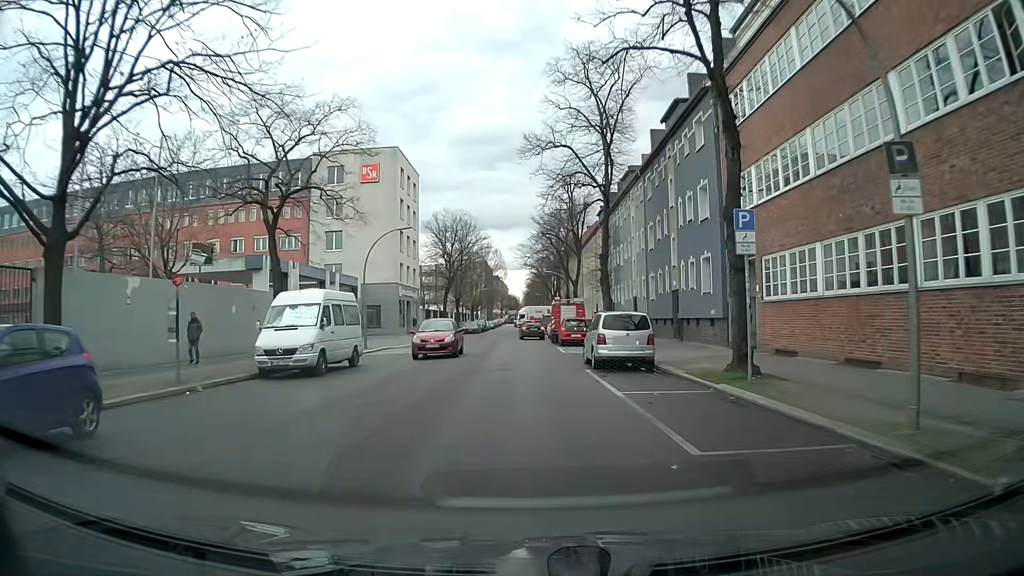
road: residential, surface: asphalt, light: Day
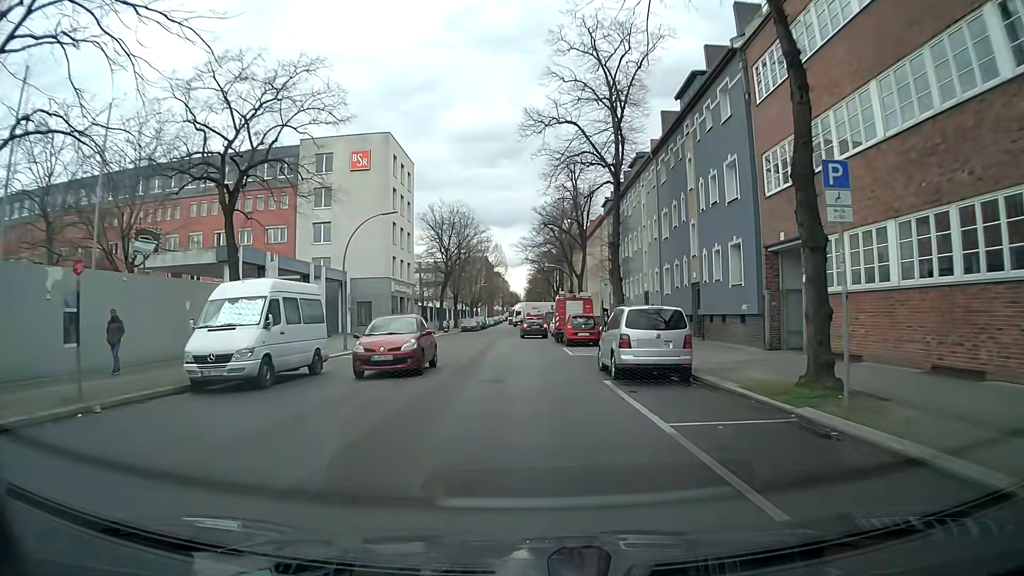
(-0.1, +4.2) m; +1°
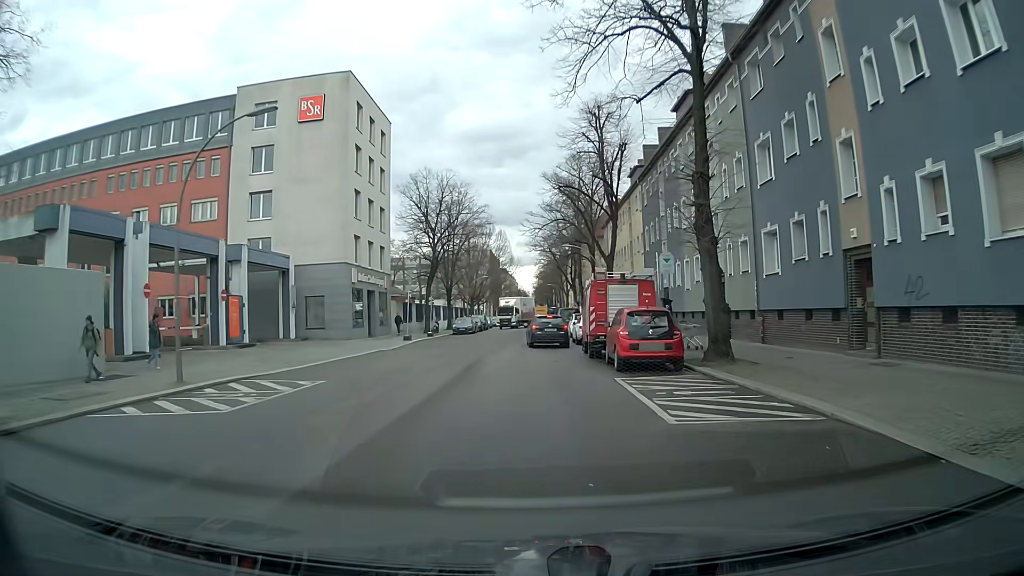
(-0.3, +15.9) m; 0°
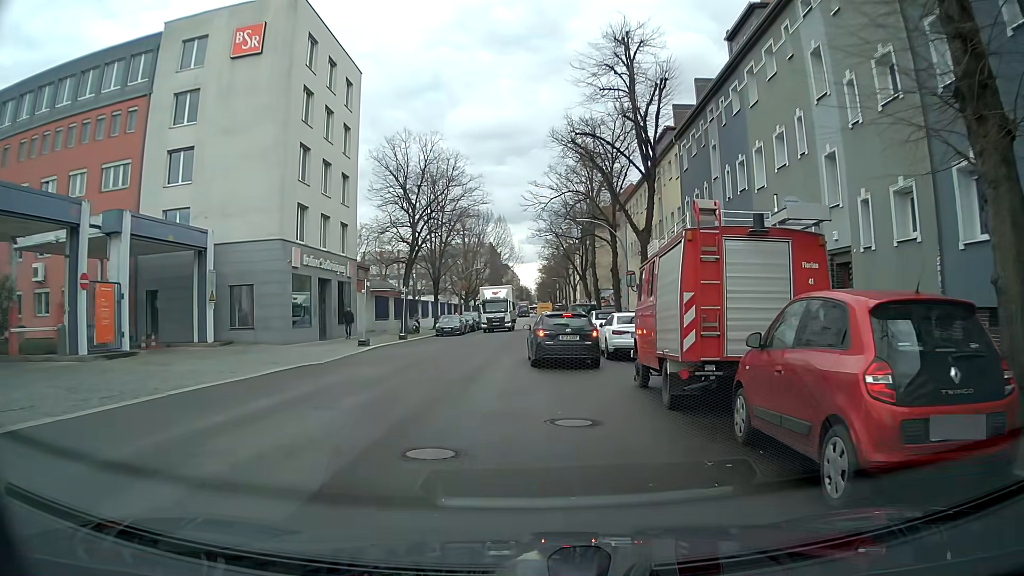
(-0.3, +11.6) m; -2°
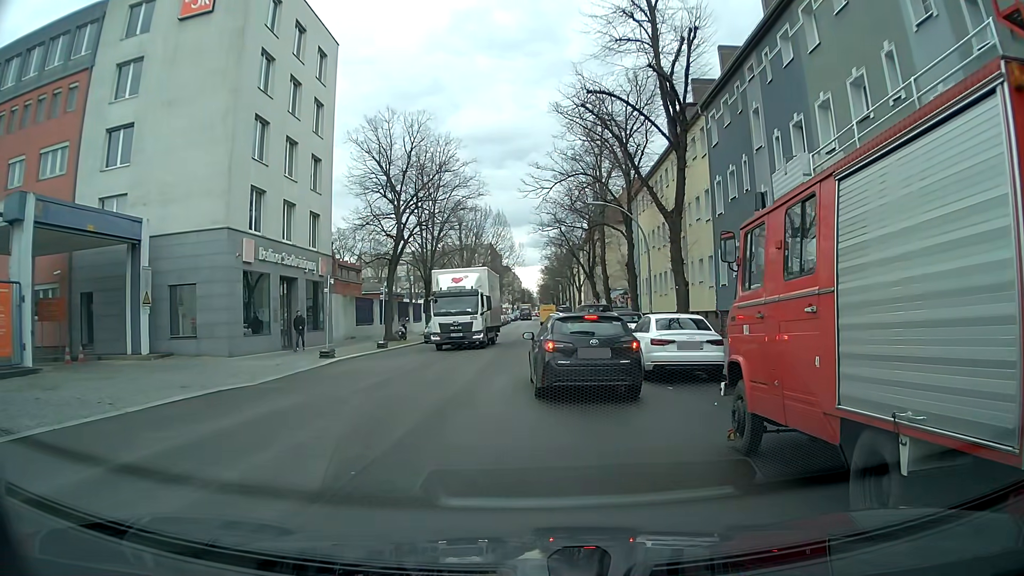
(0.0, +5.7) m; 0°
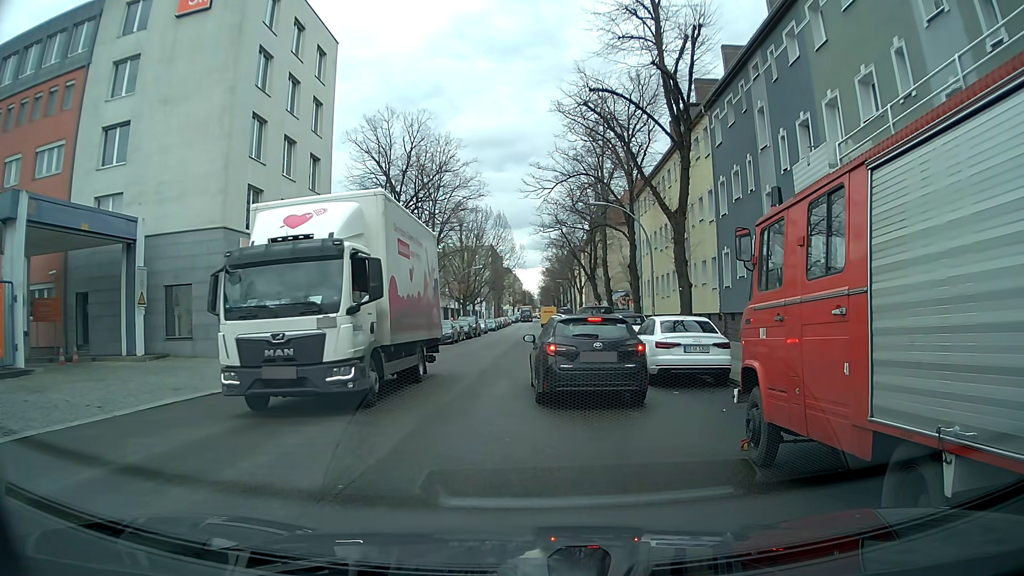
(0.0, +0.5) m; 0°
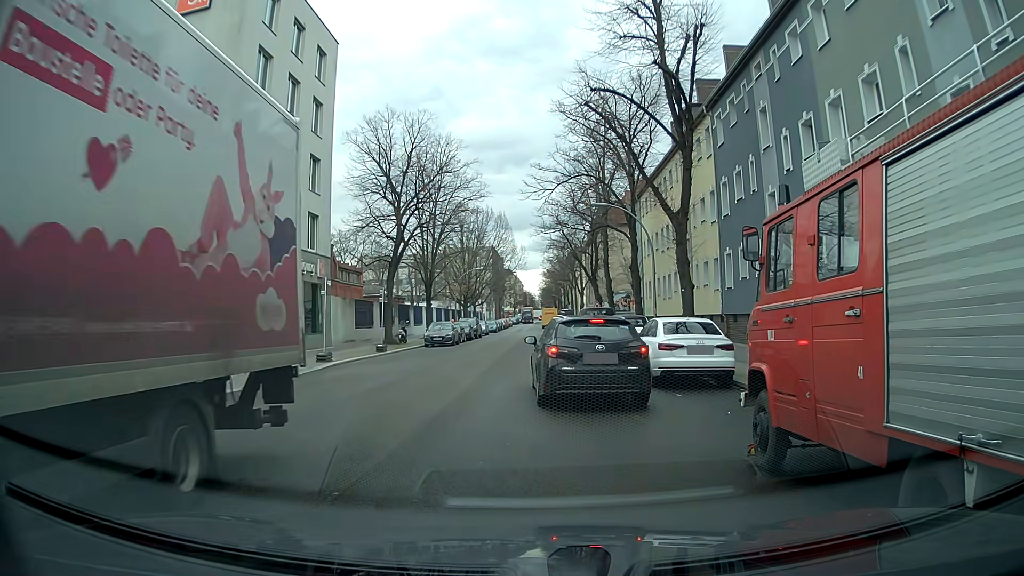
(0.0, +0.2) m; 0°
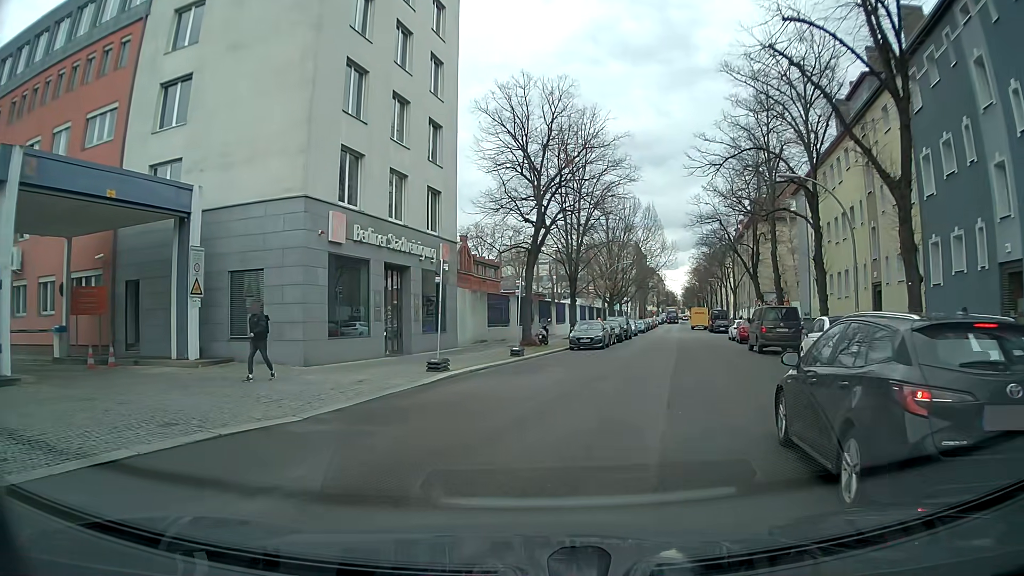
(-0.7, +6.5) m; -12°
(+1, +10) (+3, +20) (+6, +29) (+9, +39) (+11, +49) (+14, +58) (+16, +68) (+17, +78) (+19, +88) (+22, +97) m
